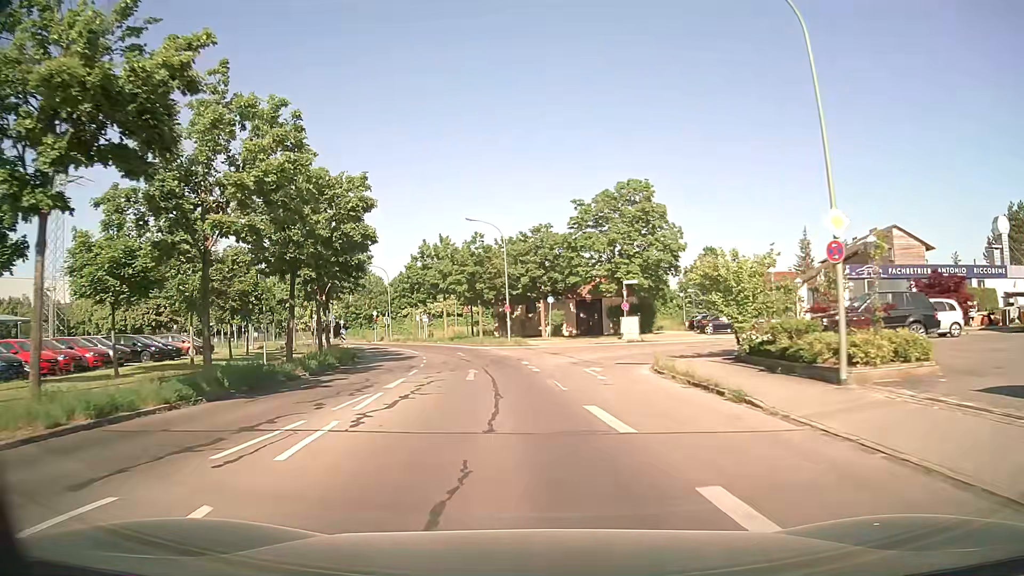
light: Day
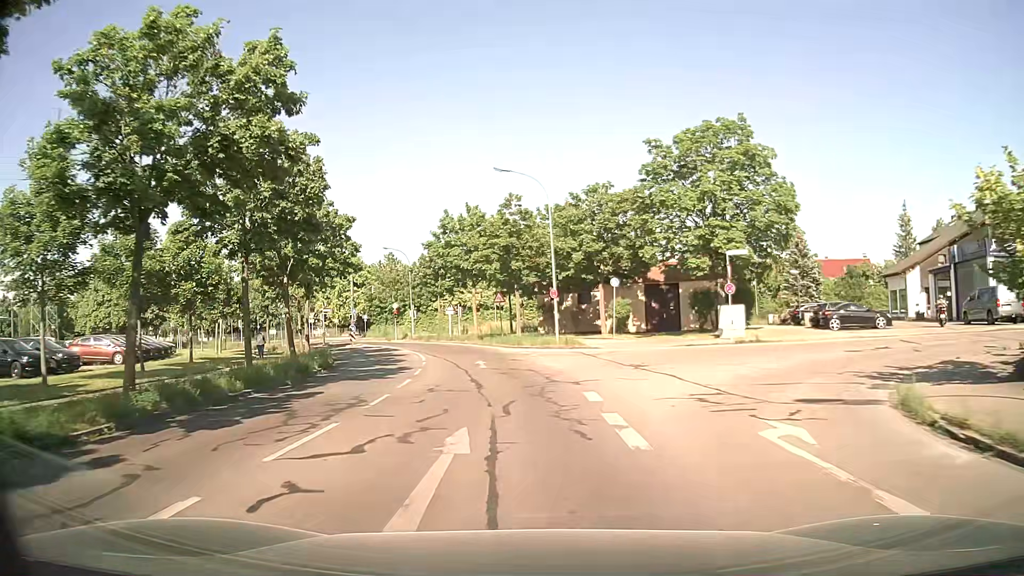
(-0.4, +13.6) m; -4°
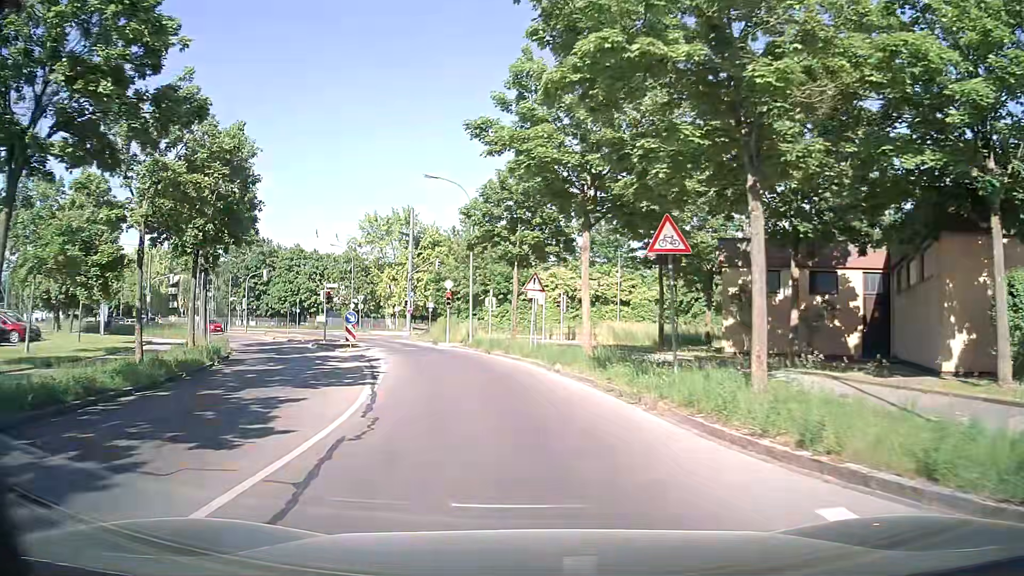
(-2.2, +28.1) m; -8°
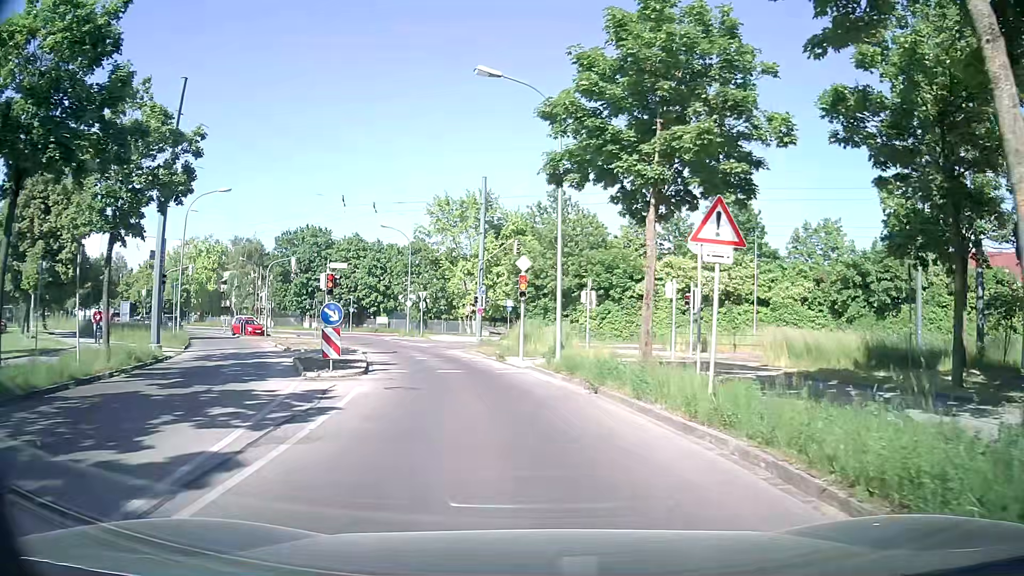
(-1.3, +14.5) m; -8°
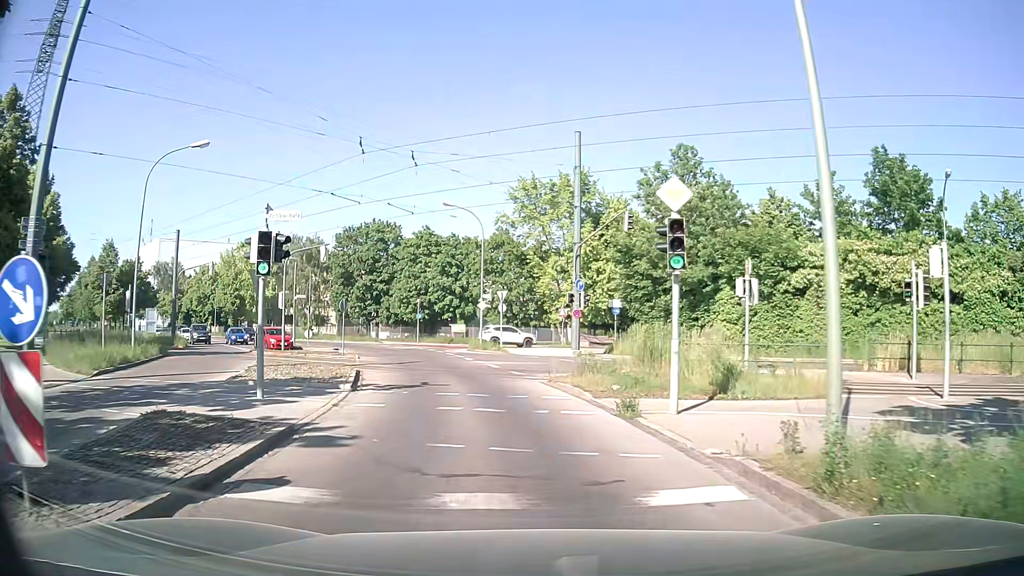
(-1.1, +13.5) m; -8°
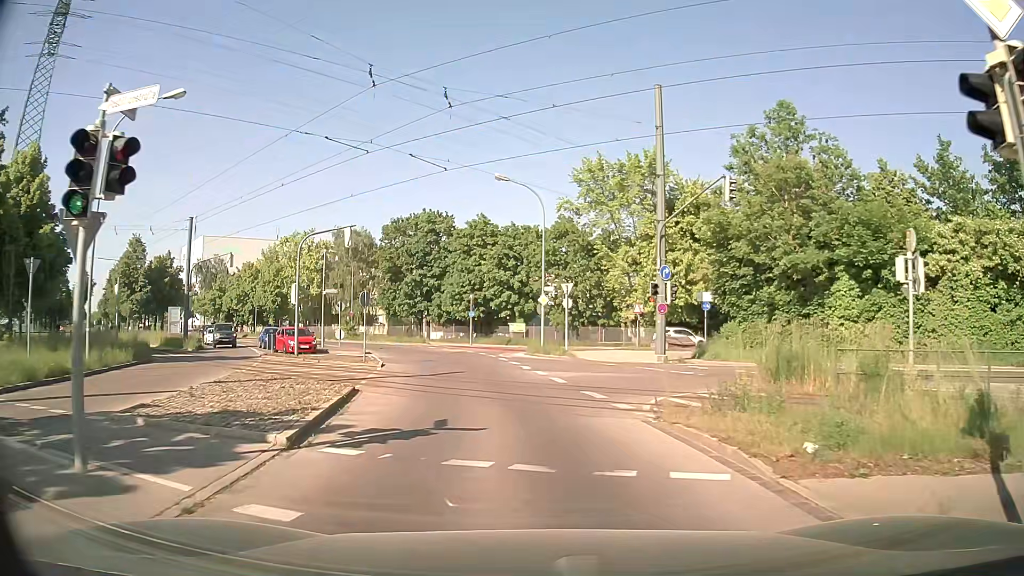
(-0.4, +7.1) m; -5°
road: tertiary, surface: asphalt
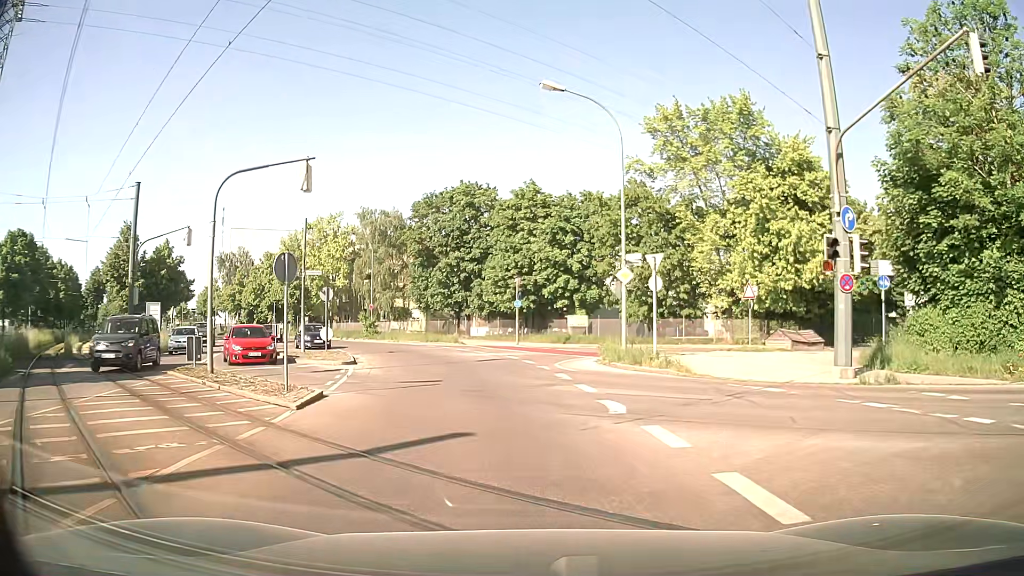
(-0.7, +12.6) m; -5°
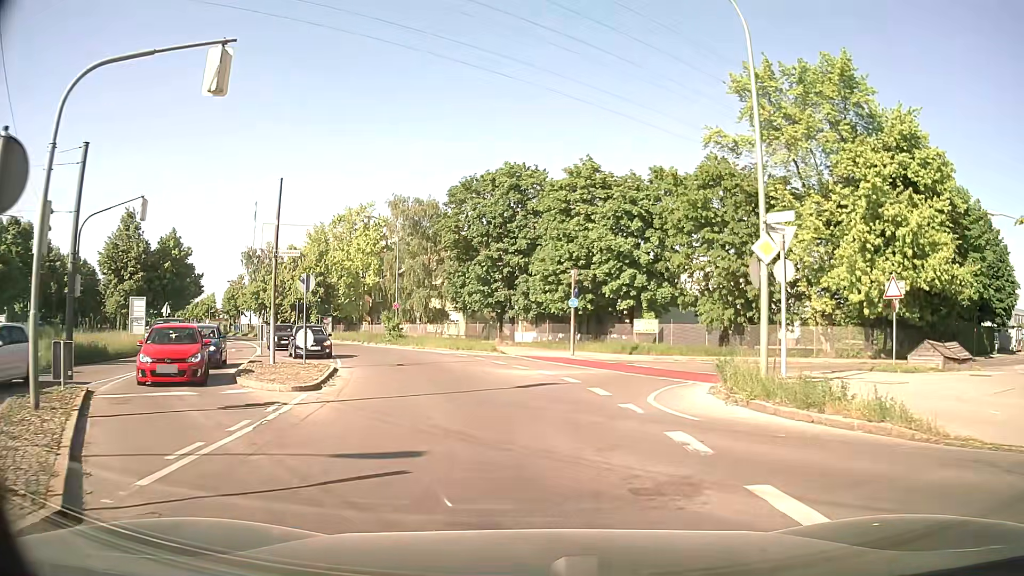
(-0.6, +8.9) m; -3°
